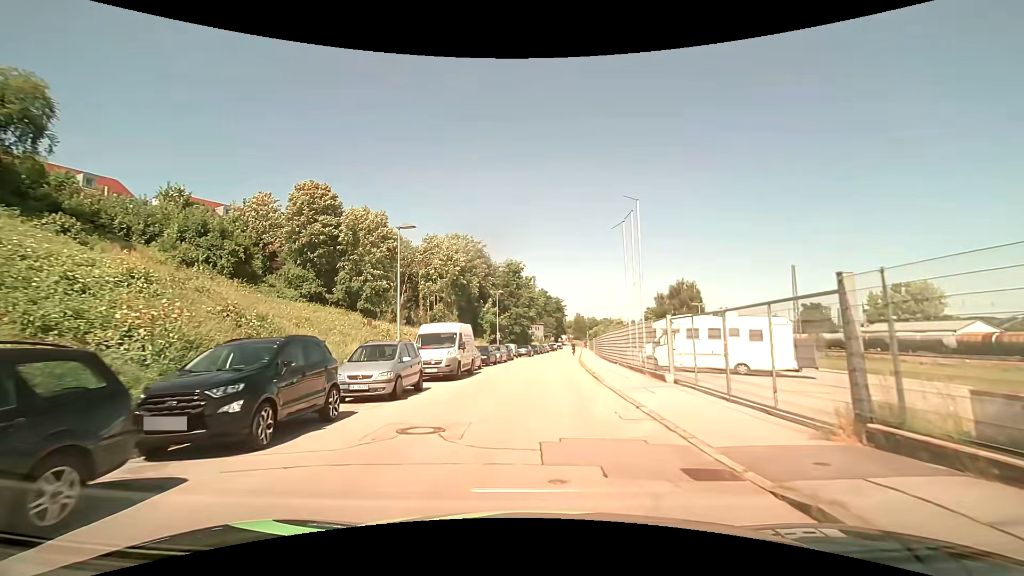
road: residential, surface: asphalt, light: Day
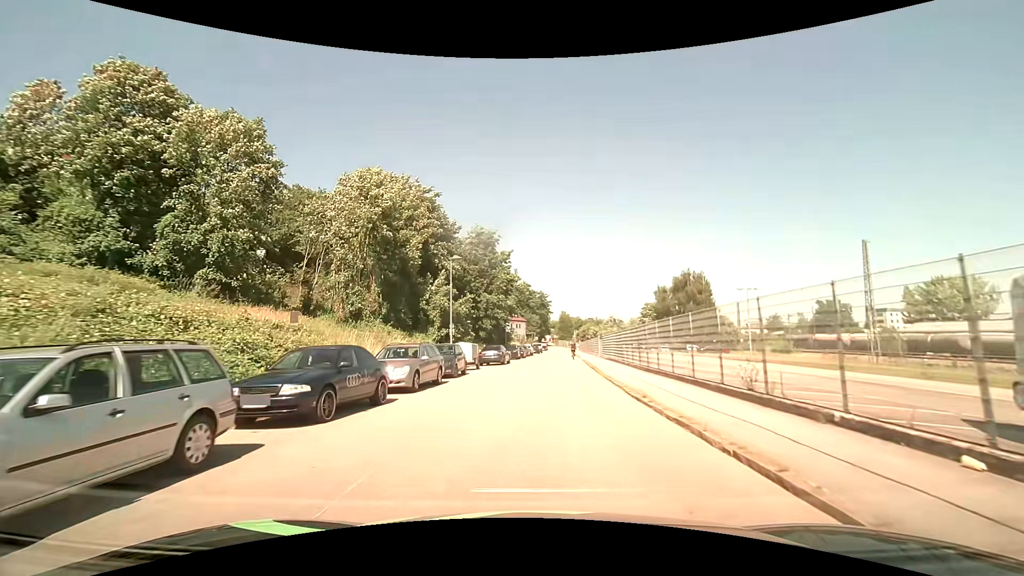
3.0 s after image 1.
(+0.5, +24.5) m; +2°
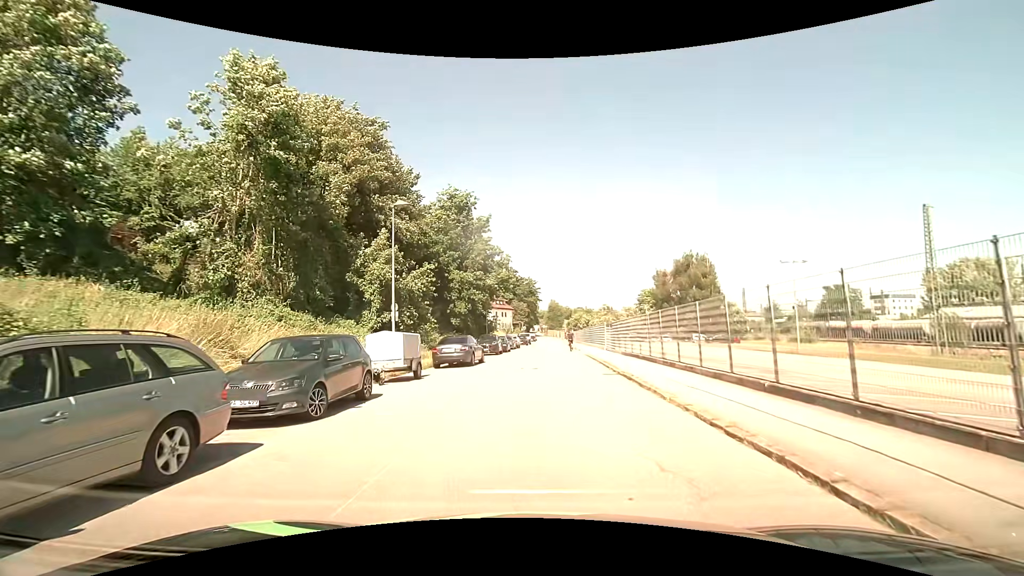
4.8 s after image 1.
(+0.2, +11.8) m; +3°
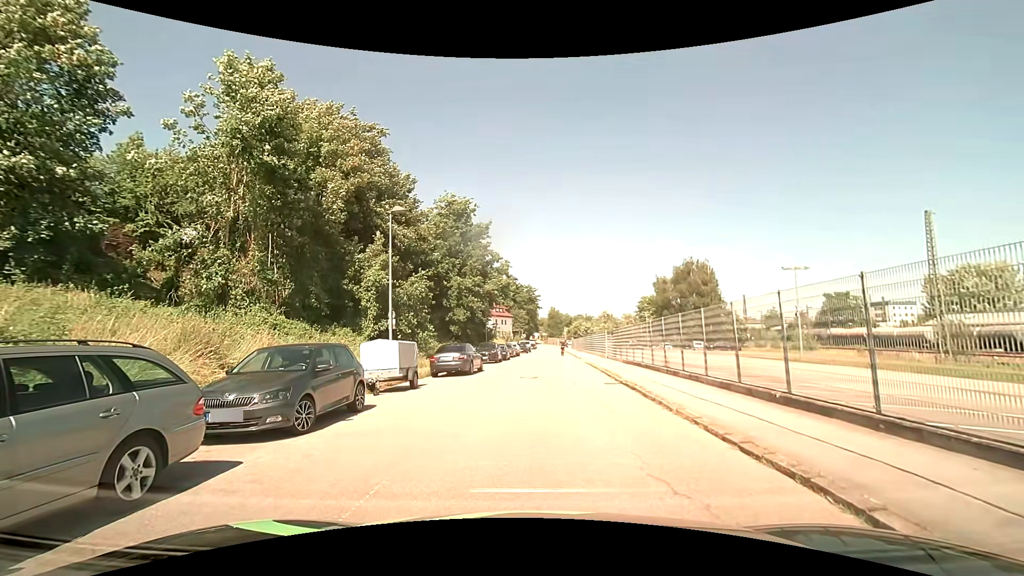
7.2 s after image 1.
(0.0, +0.4) m; -2°
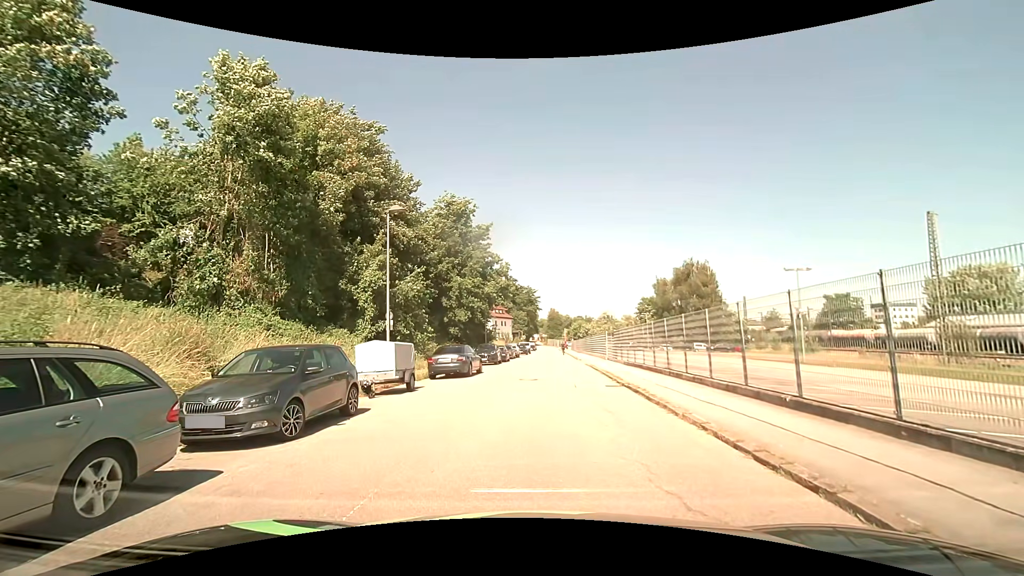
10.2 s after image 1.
(0.0, +0.5) m; 0°
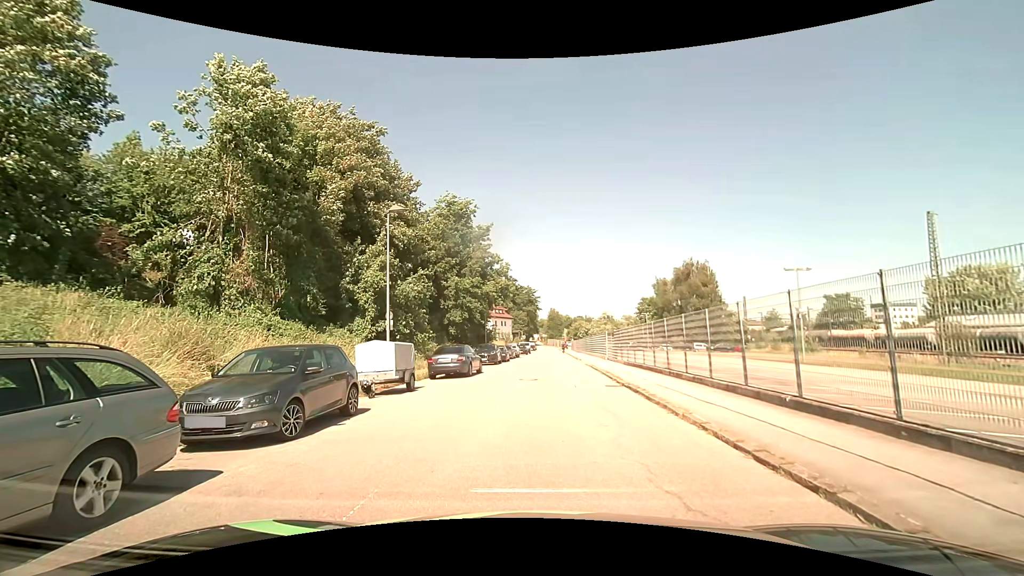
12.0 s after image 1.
(0.0, 0.0) m; 0°
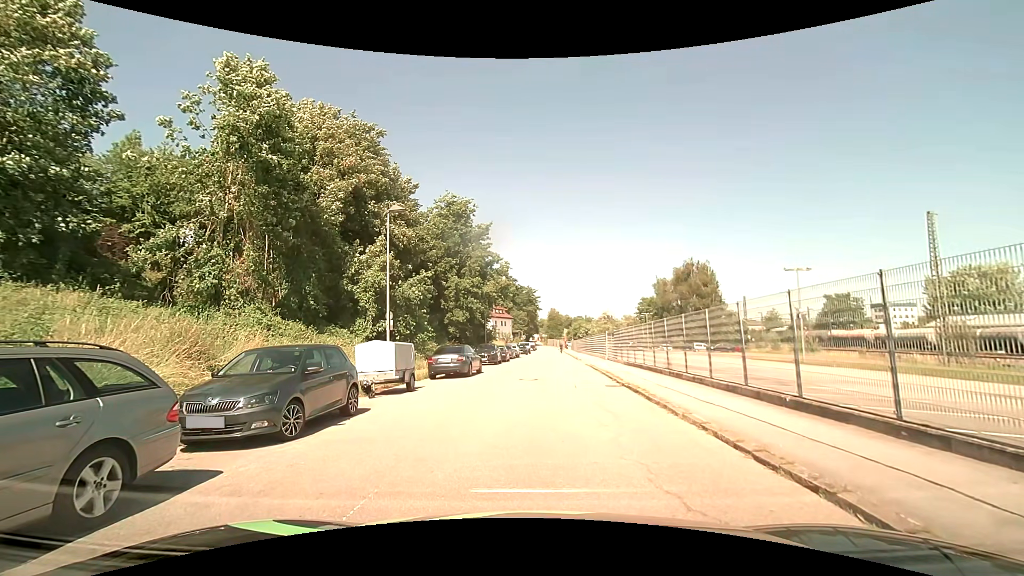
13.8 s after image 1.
(0.0, 0.0) m; 0°
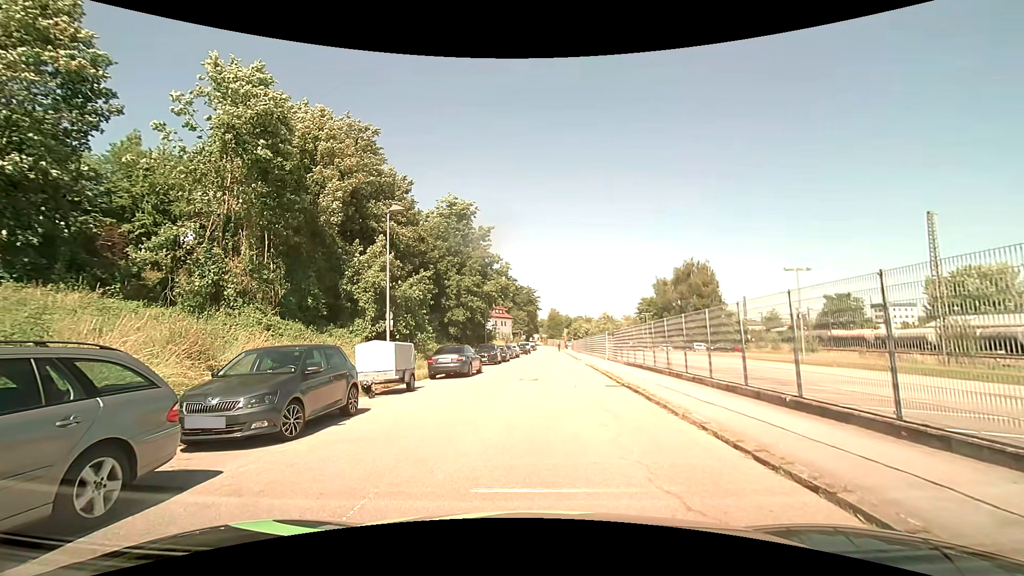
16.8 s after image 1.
(0.0, 0.0) m; 0°
(0, +10) (+1, +20) (+1, +30) (+2, +40) (+2, +50) (+3, +60) (+3, +70) (+4, +80) (+4, +90) (+5, +100) m
